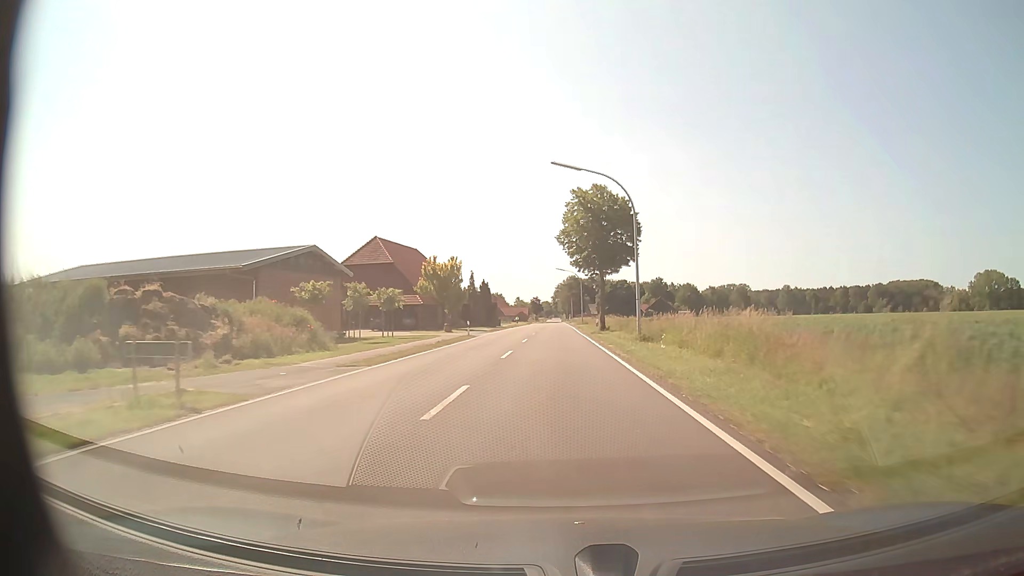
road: tertiary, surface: asphalt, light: Day
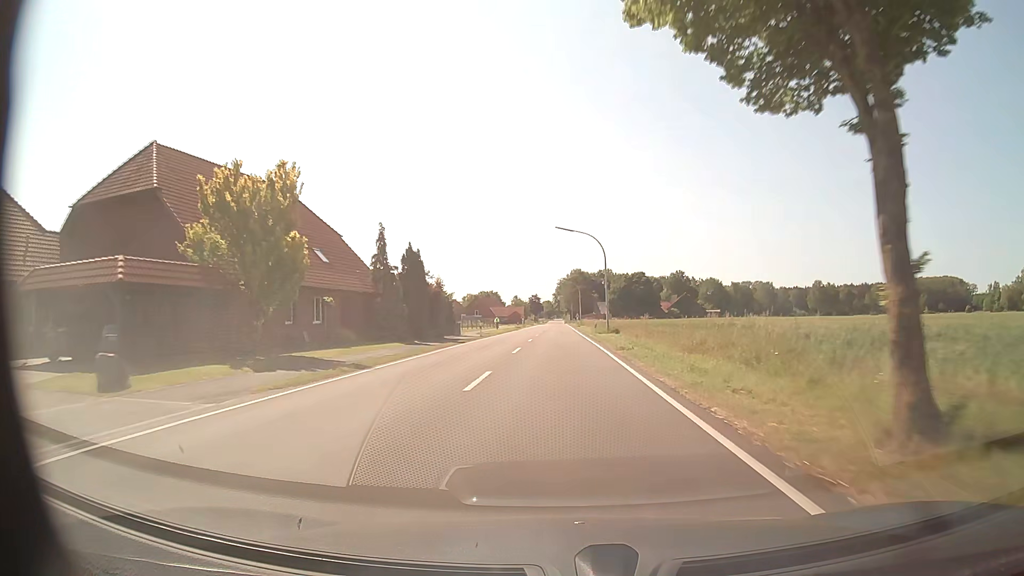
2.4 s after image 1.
(-0.1, +45.2) m; 0°
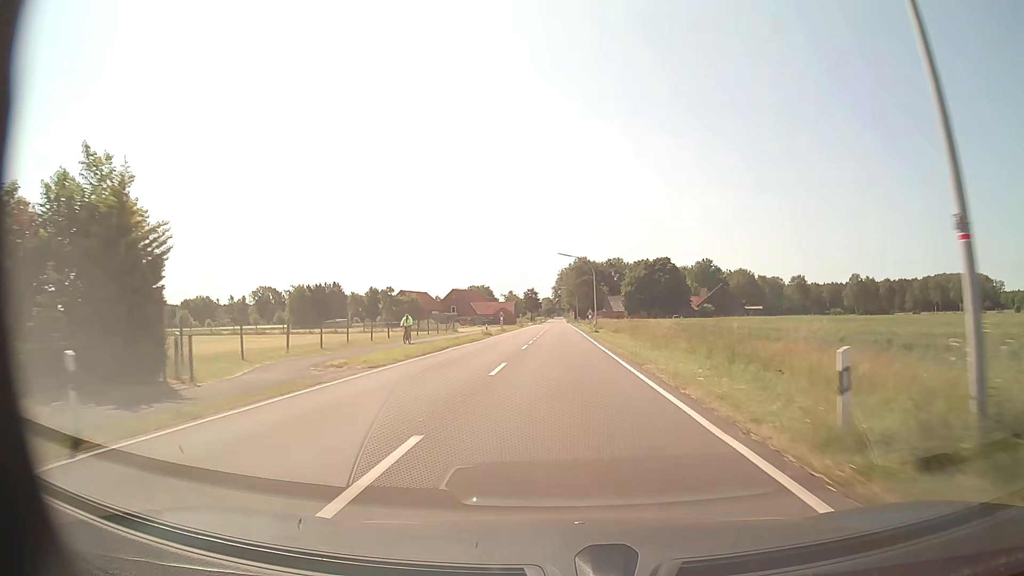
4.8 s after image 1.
(-0.2, +45.1) m; 0°
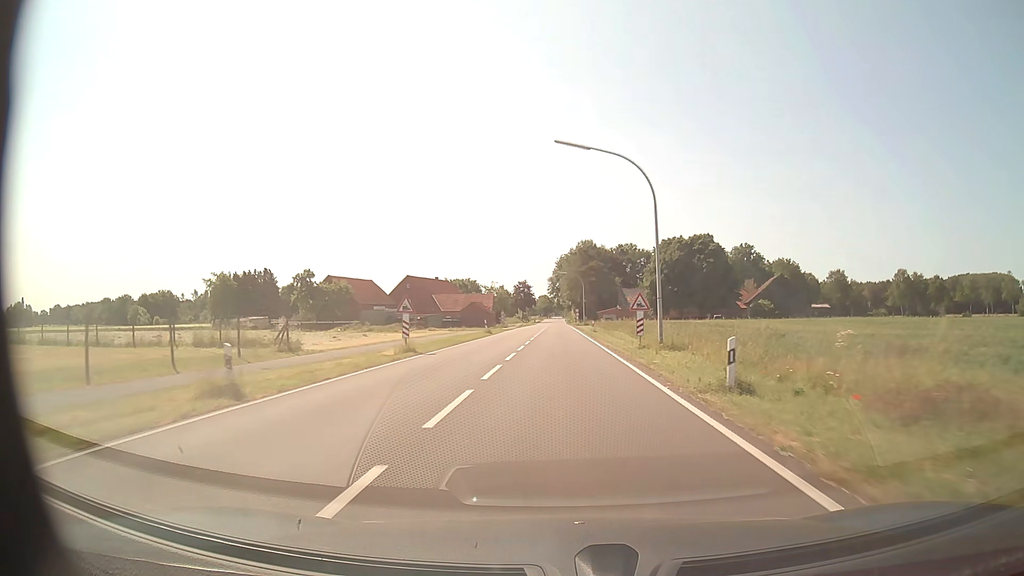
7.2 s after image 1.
(+0.1, +45.3) m; 0°
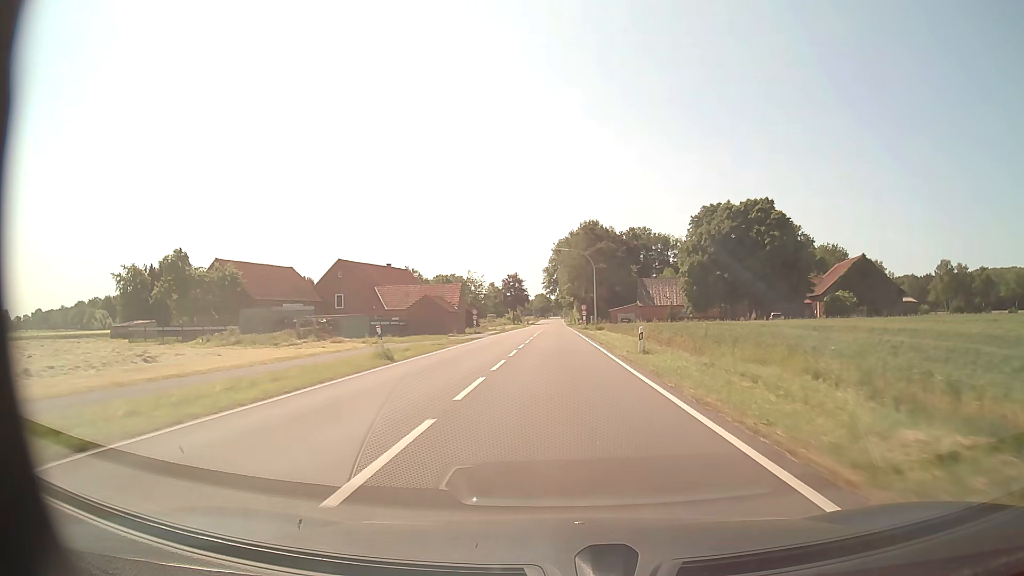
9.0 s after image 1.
(+0.1, +34.0) m; 0°
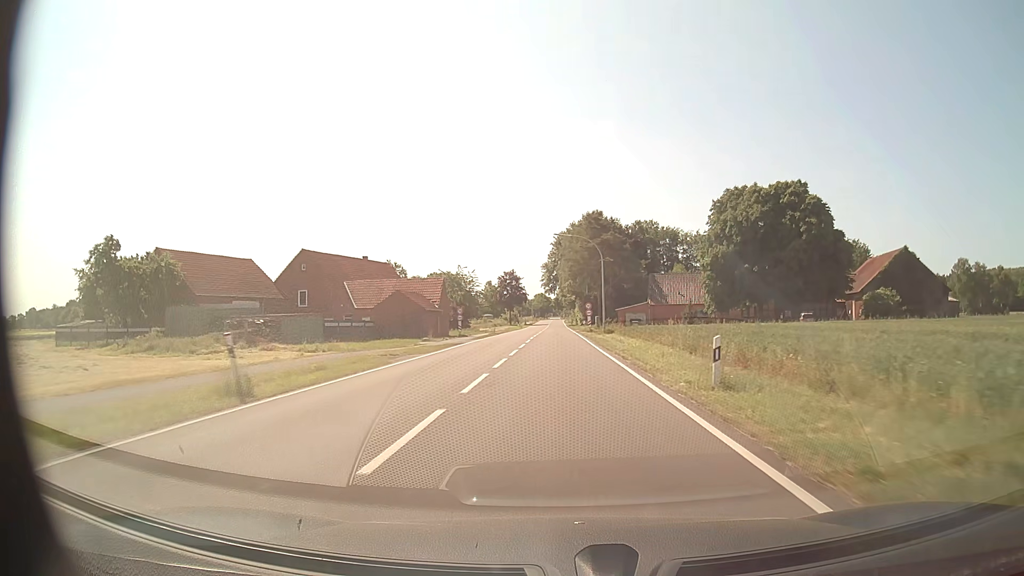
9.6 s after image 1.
(0.0, +11.3) m; 0°
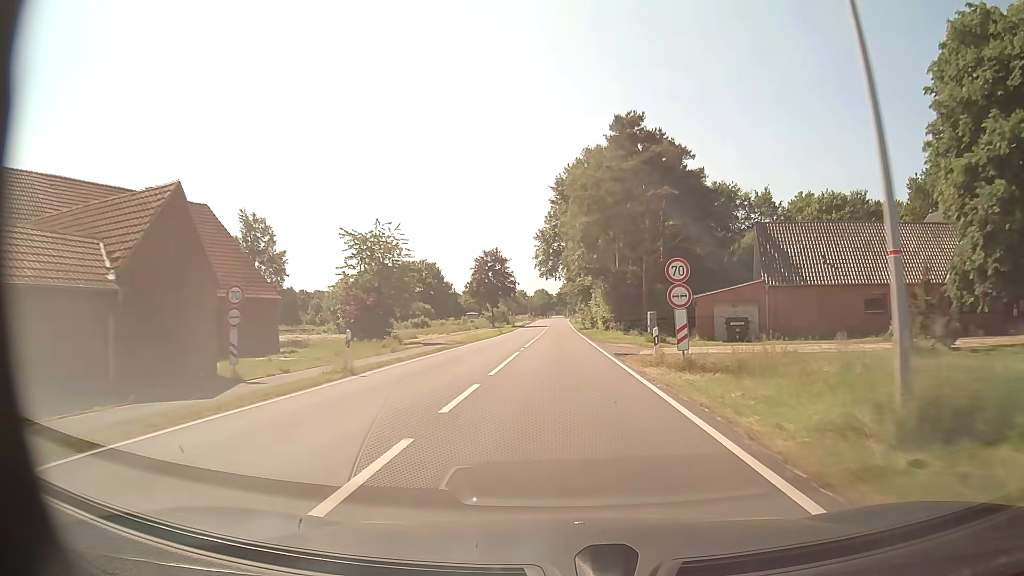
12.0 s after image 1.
(0.0, +45.2) m; 0°
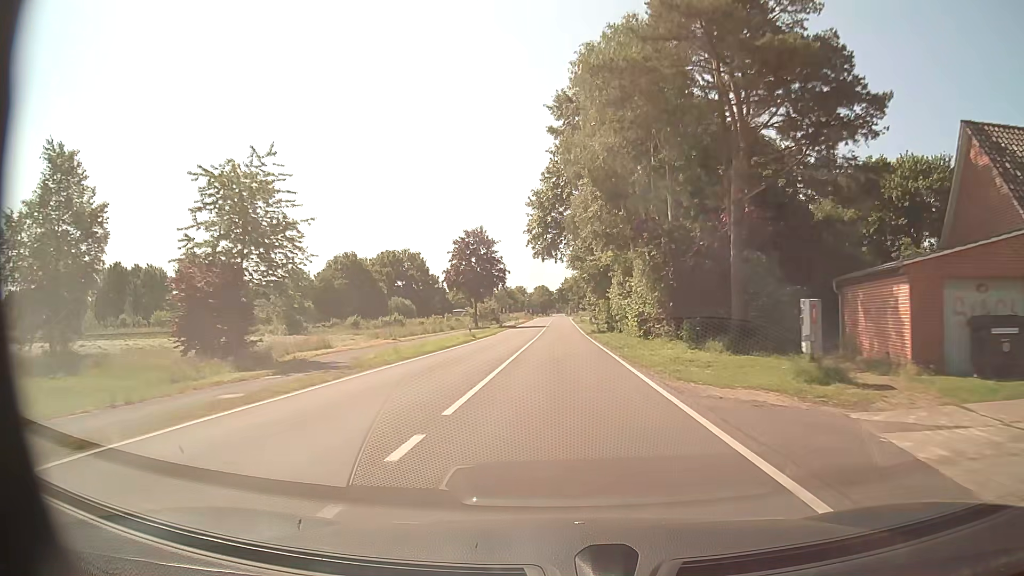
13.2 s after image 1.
(0.0, +22.6) m; 0°
(0, +10) (0, +20) (0, +30) (0, +40) (0, +50) (0, +60) (0, +70) (0, +80) (0, +90) (0, +100) m
